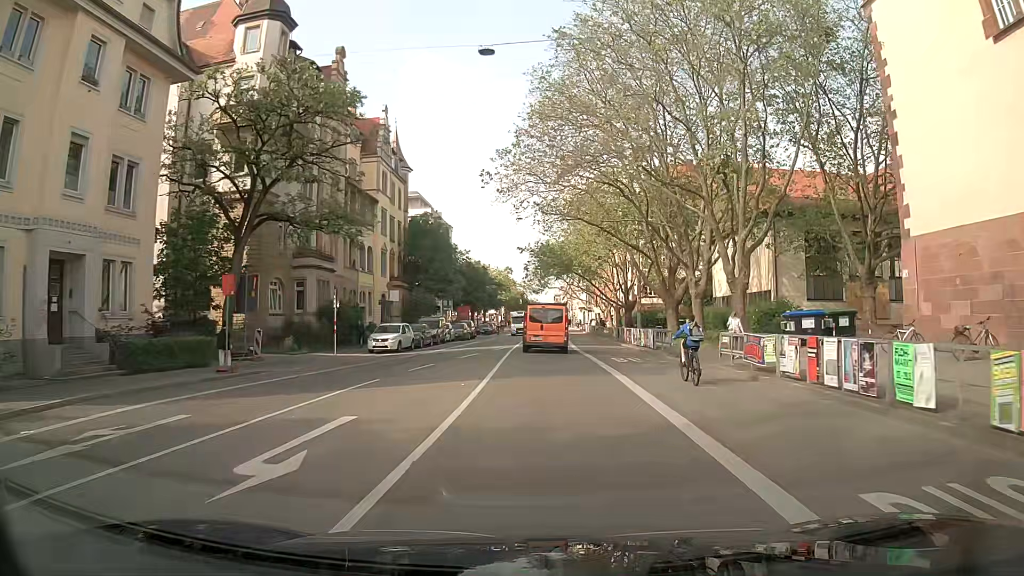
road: secondary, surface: asphalt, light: Day
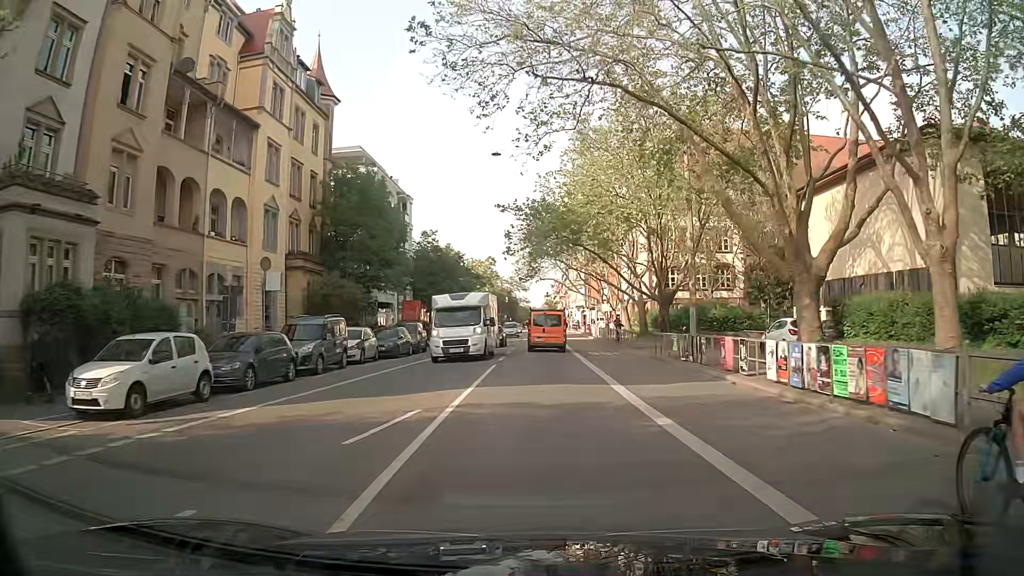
(0.0, +23.9) m; -1°
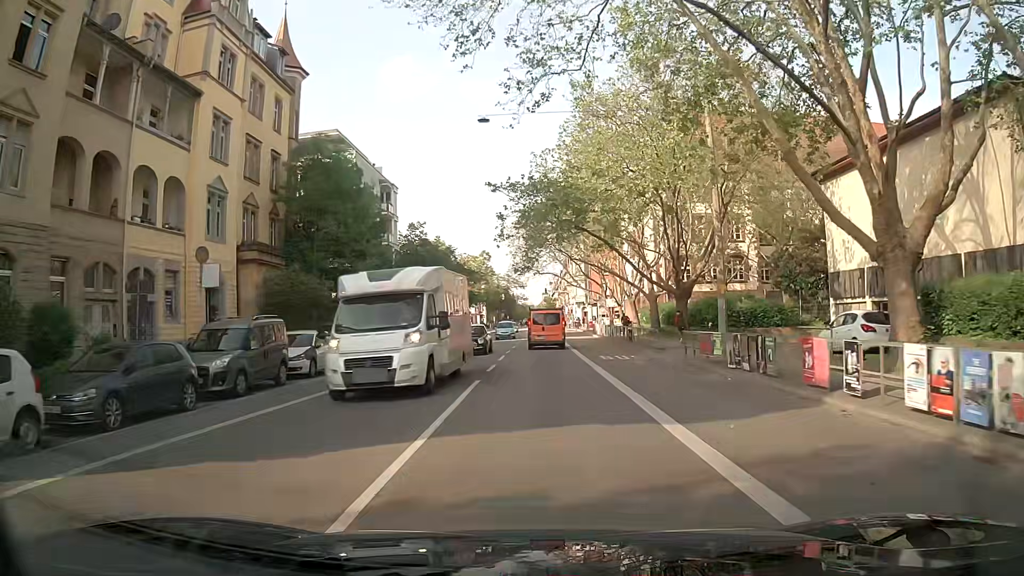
(+0.1, +6.1) m; +1°
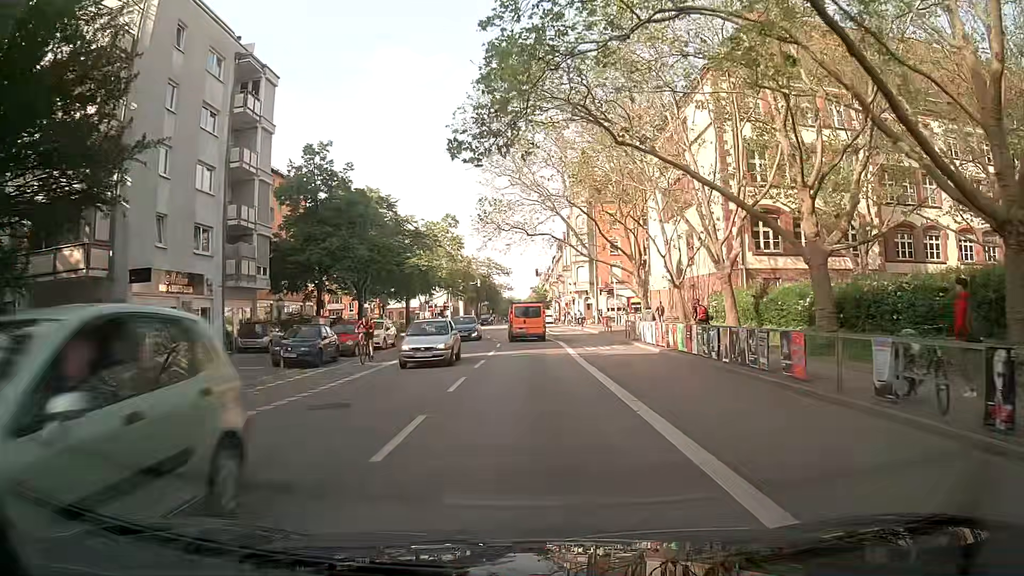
(+0.5, +30.1) m; +1°
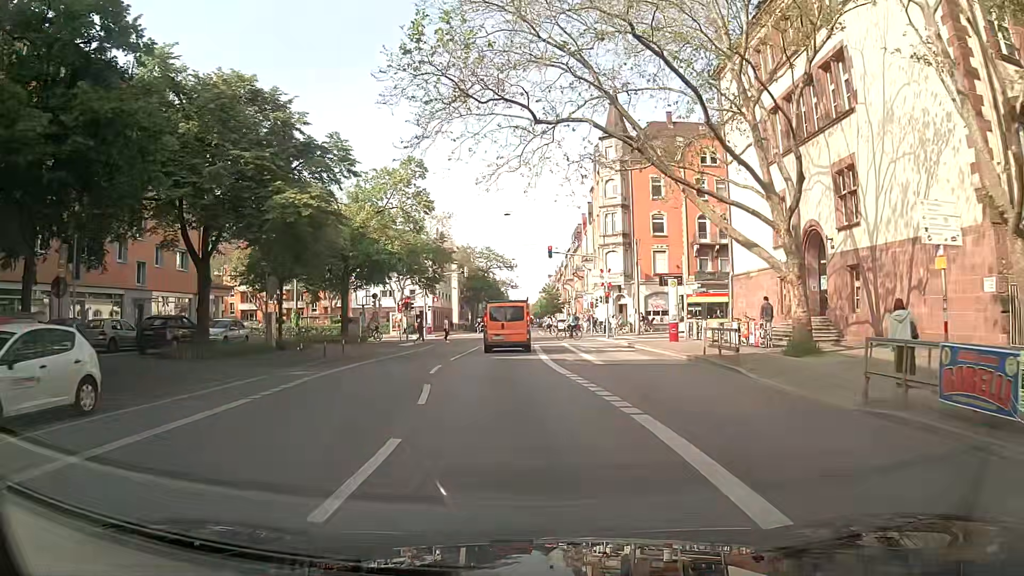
(+0.4, +25.9) m; 0°
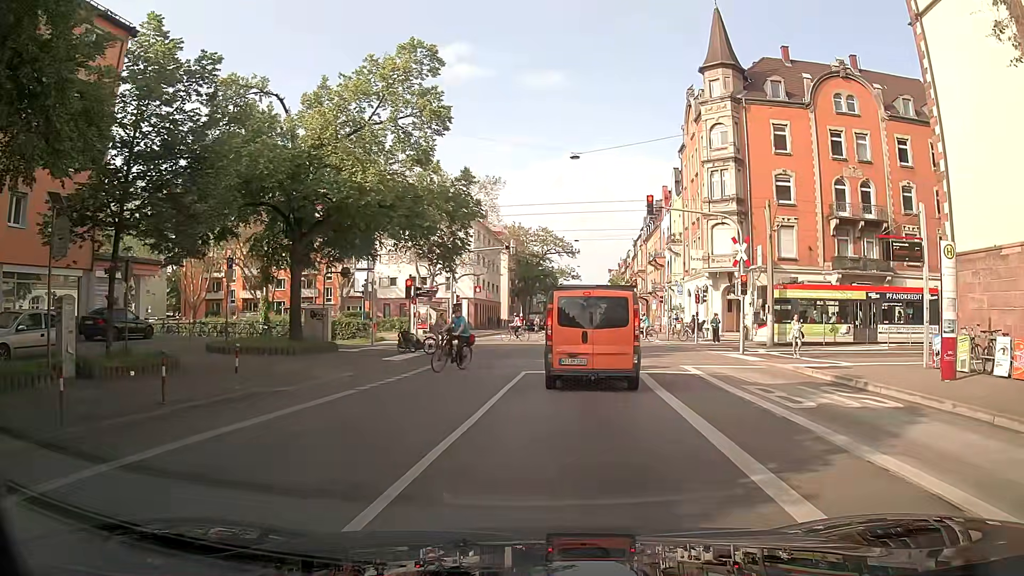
(-1.1, +18.3) m; -5°
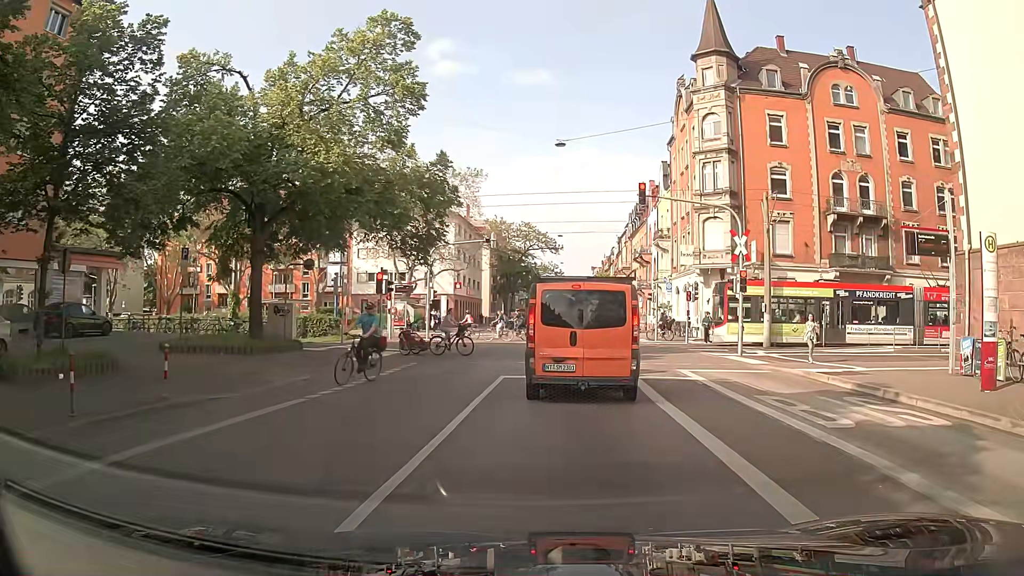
(0.0, +2.1) m; +2°
